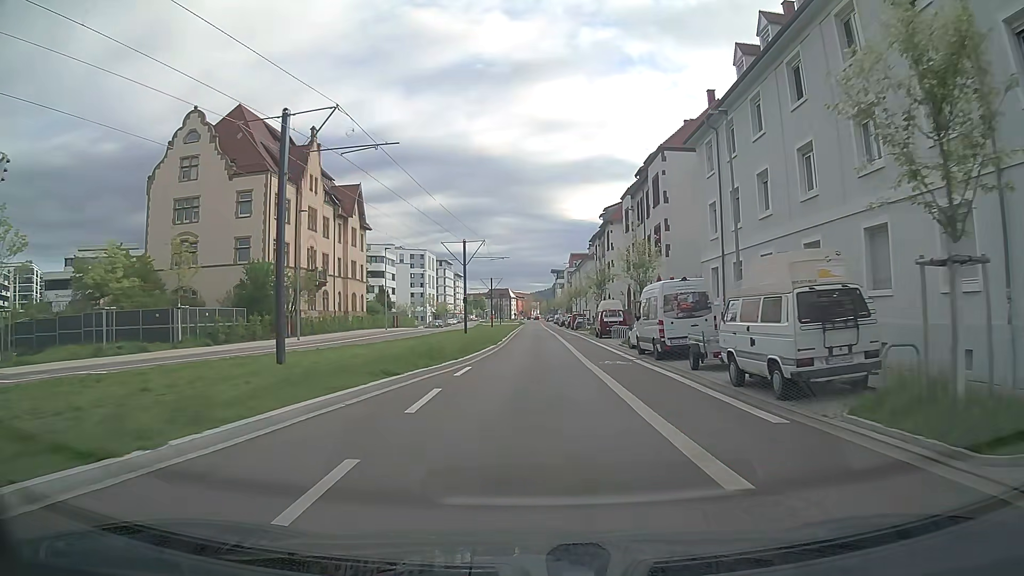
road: secondary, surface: asphalt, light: Day
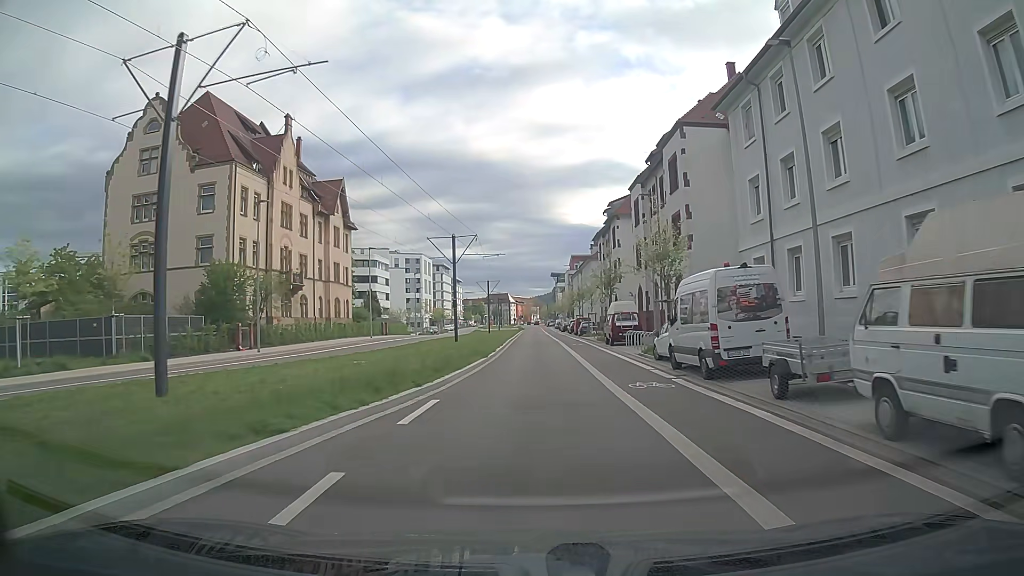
(0.0, +6.5) m; 0°
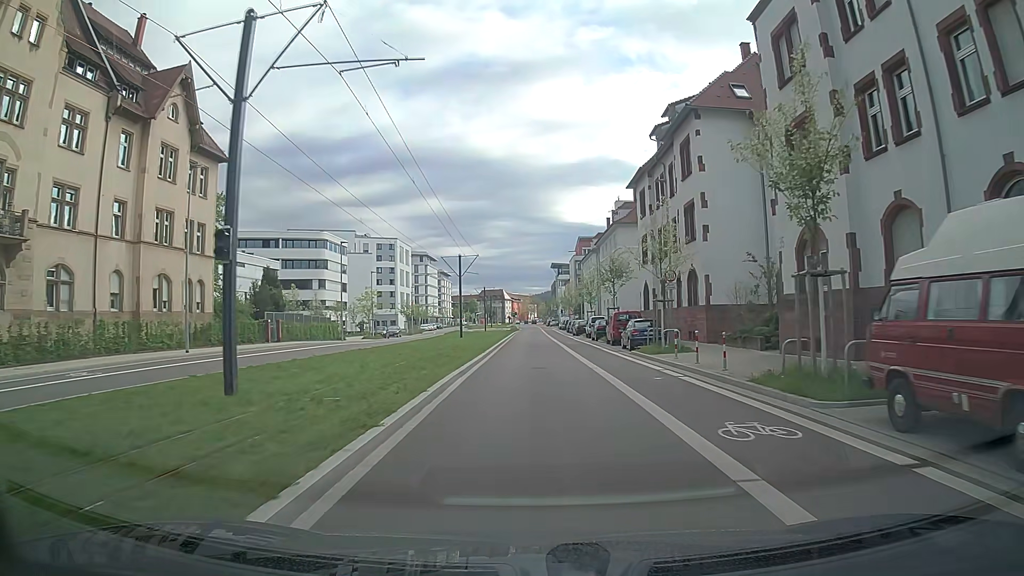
(0.0, +33.9) m; 0°
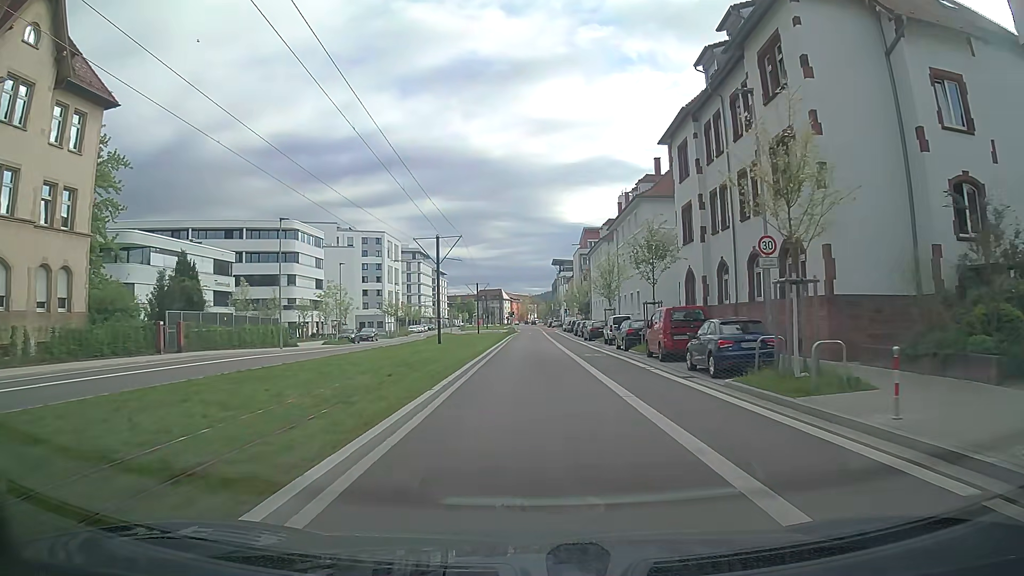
(0.0, +14.0) m; -1°
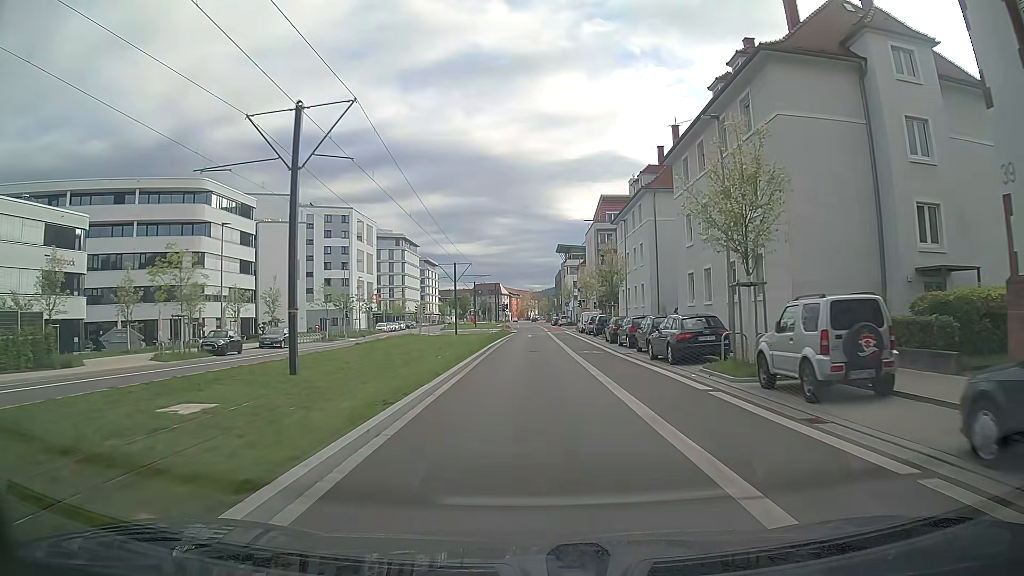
(+0.3, +28.3) m; +2°
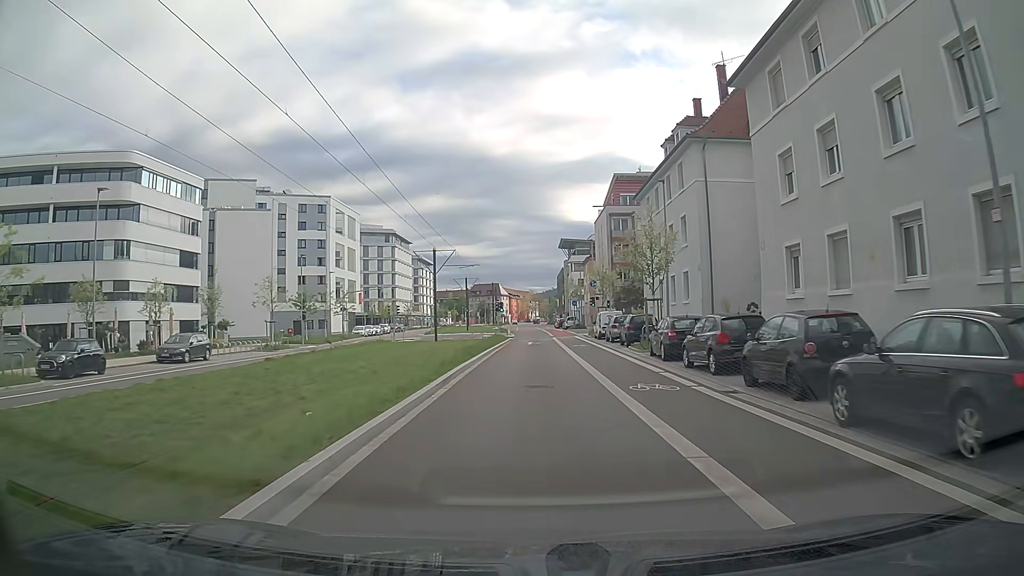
(-0.2, +14.3) m; -1°
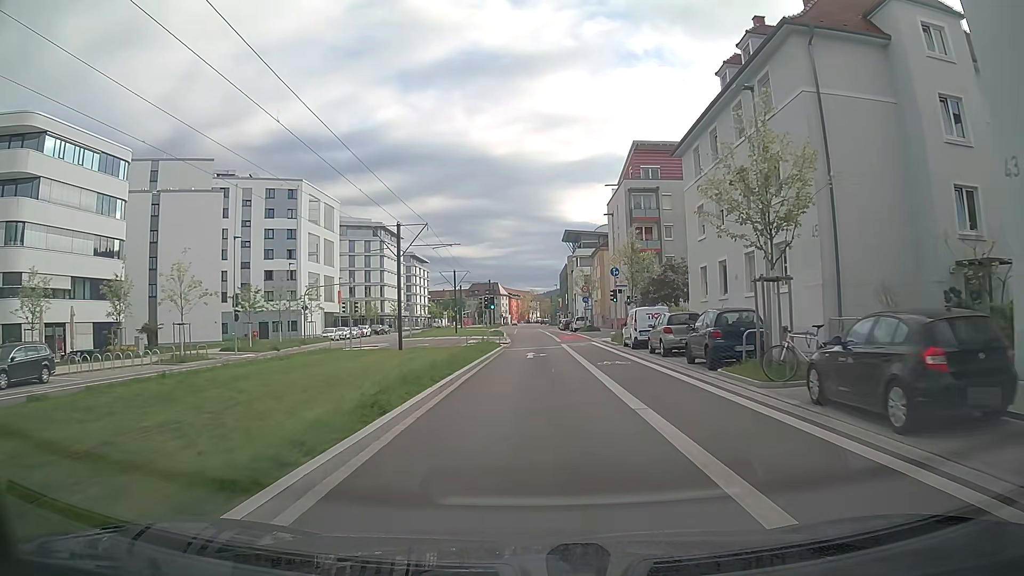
(-0.1, +14.4) m; 0°
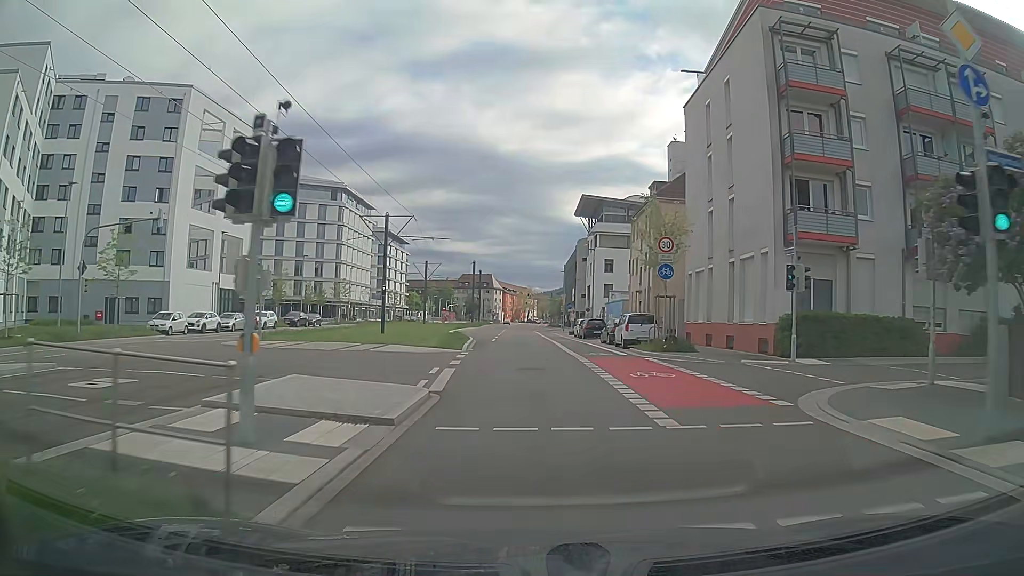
(-0.2, +36.5) m; 0°
(0, +10) (0, +20) (-1, +30) (-1, +40) (-2, +50) (-3, +60) (-3, +70) (-4, +80) (-4, +90) (-4, +100) m
